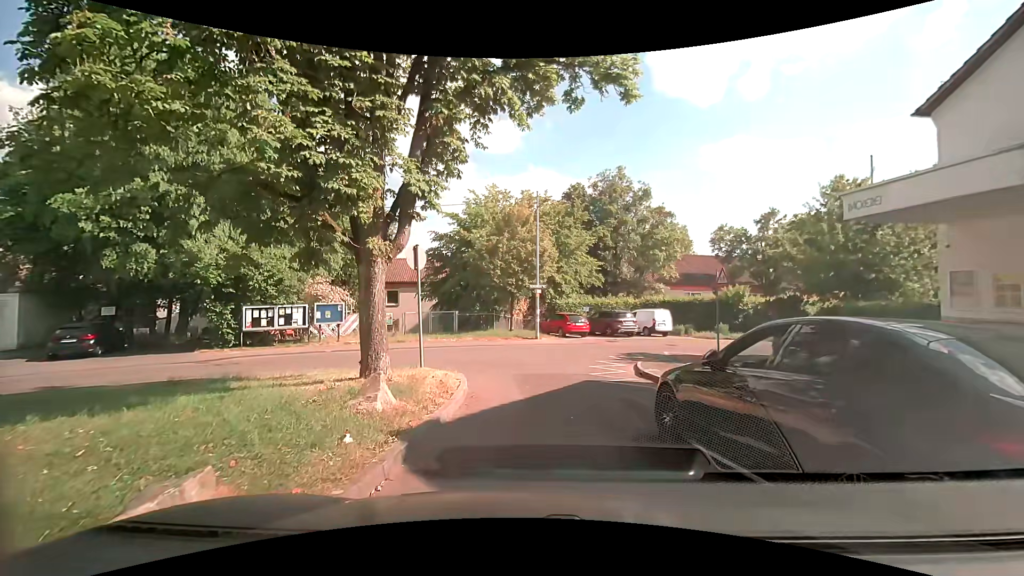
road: residential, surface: asphalt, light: Day
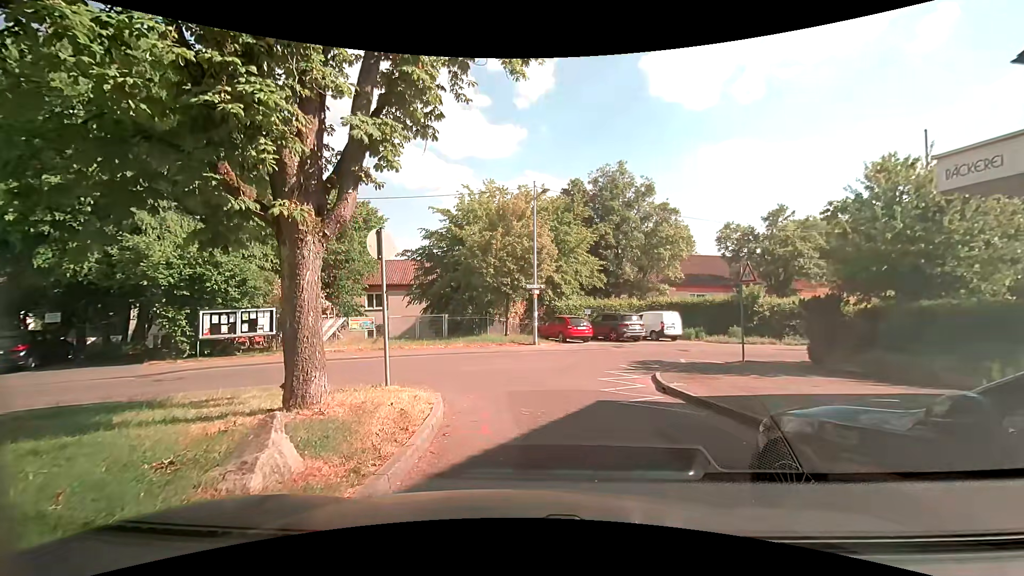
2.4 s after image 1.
(0.0, +2.6) m; -1°
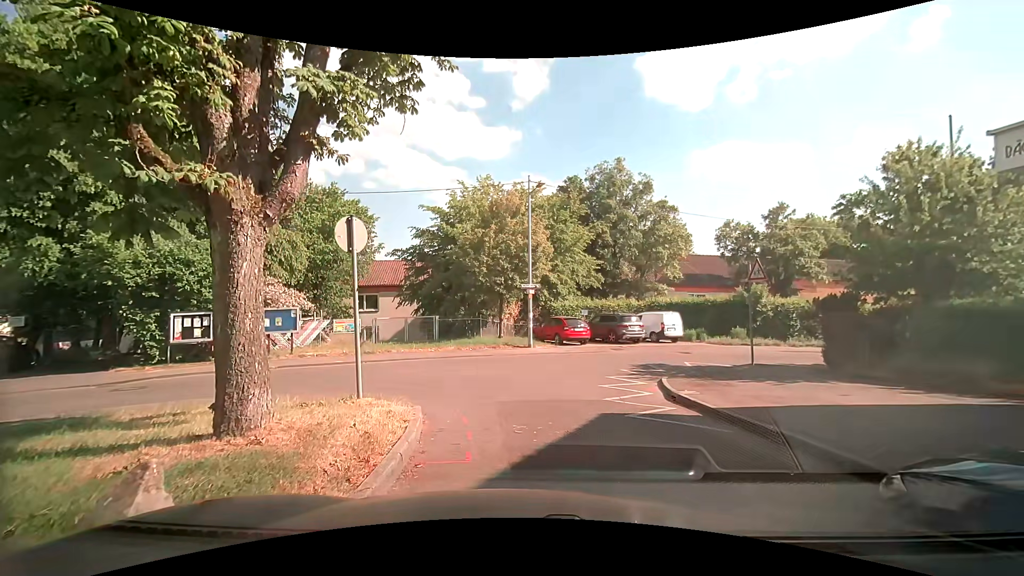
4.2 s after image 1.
(0.0, +1.2) m; 0°
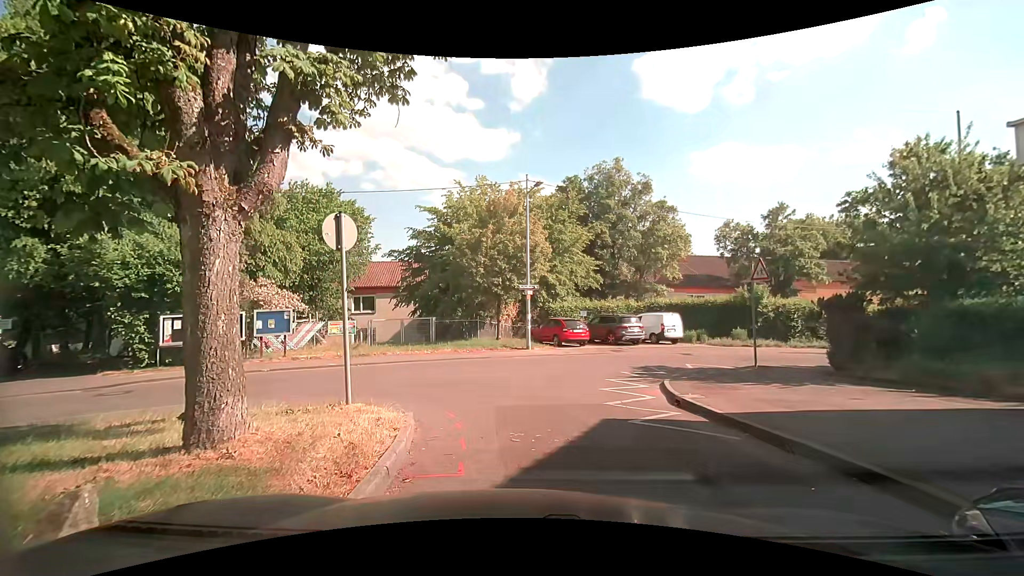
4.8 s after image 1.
(0.0, +0.4) m; 0°
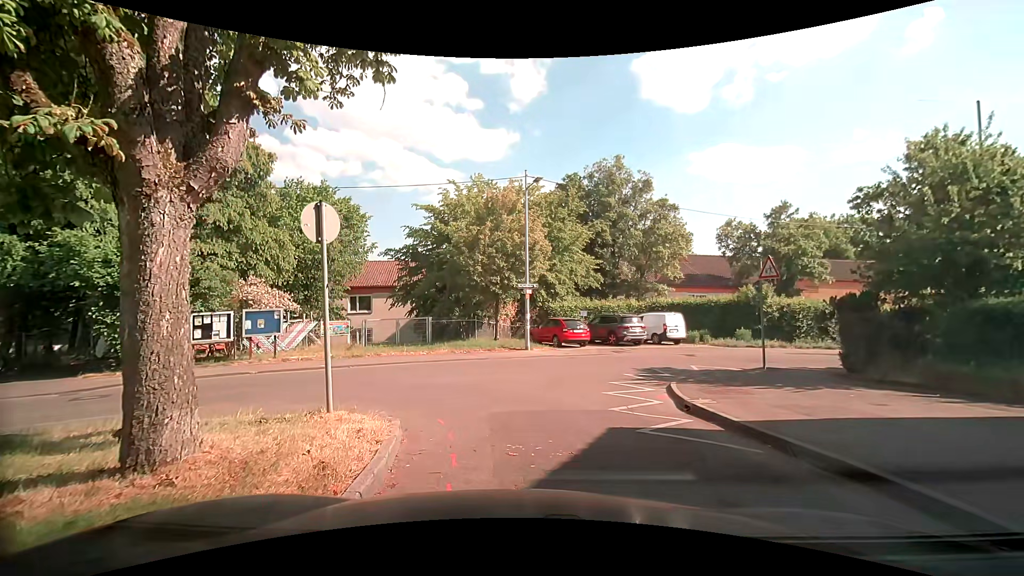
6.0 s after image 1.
(0.0, +0.7) m; 0°
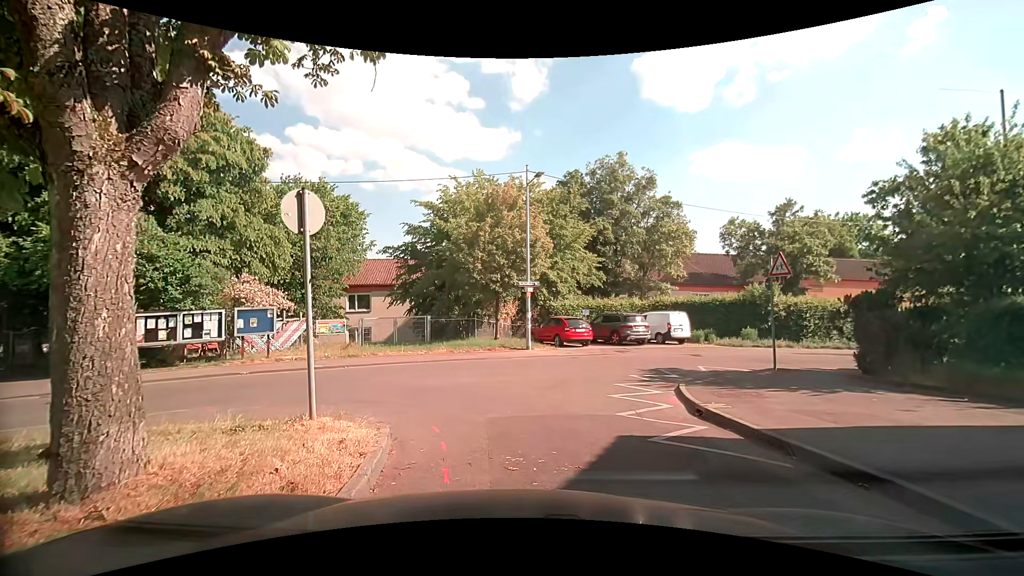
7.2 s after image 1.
(0.0, +0.6) m; 0°
